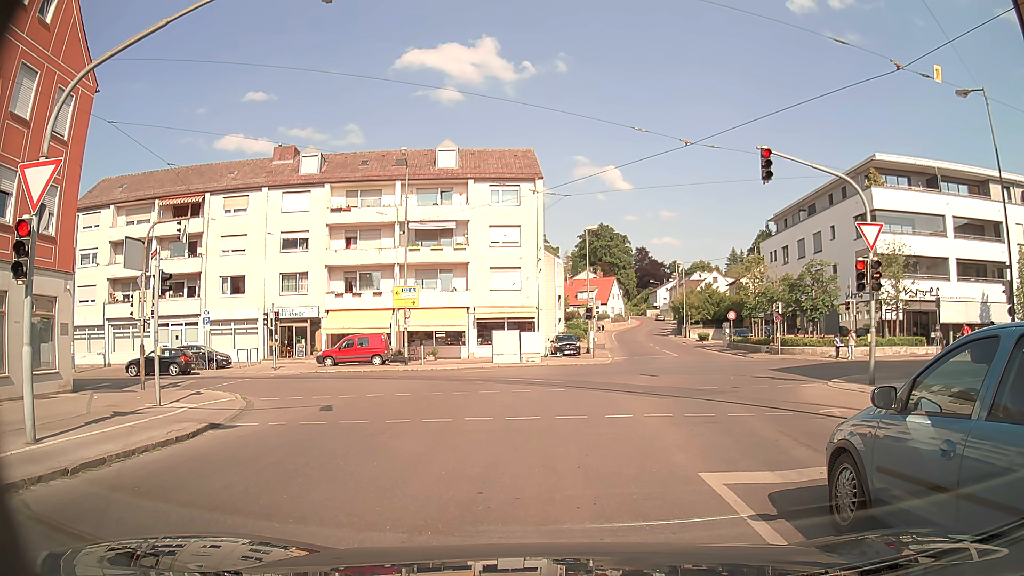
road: tertiary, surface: asphalt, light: Day
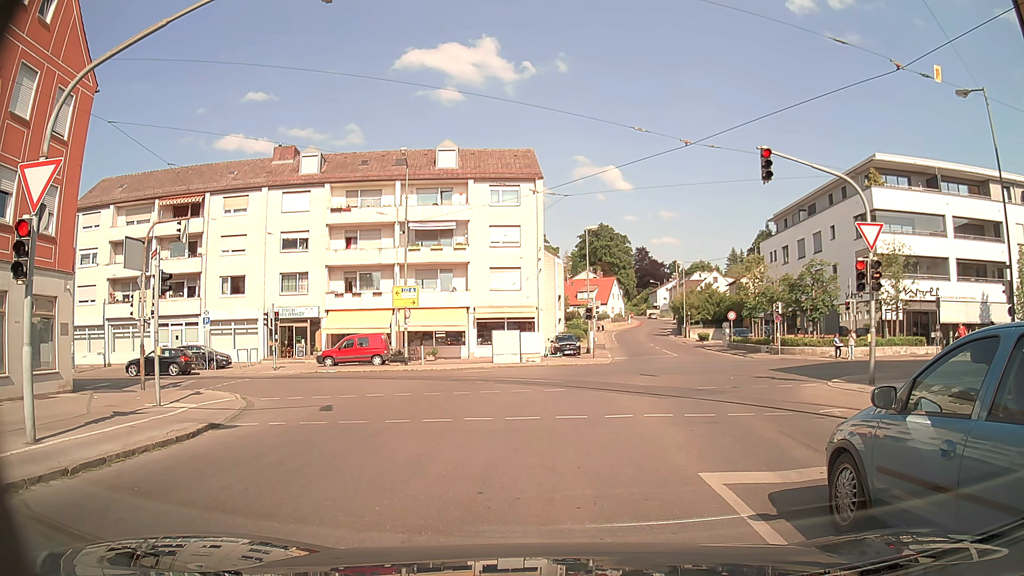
(0.0, 0.0) m; 0°
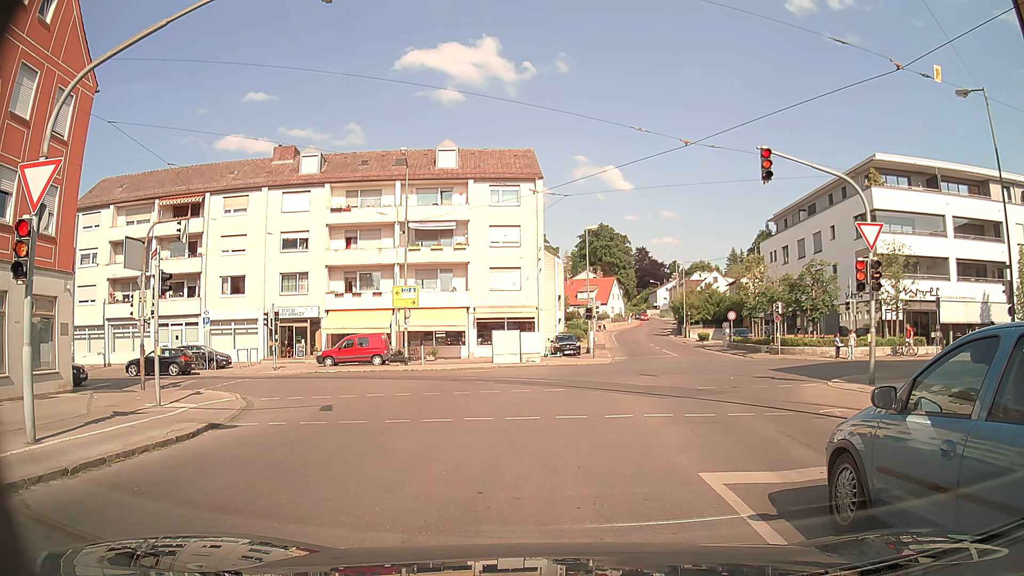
(0.0, 0.0) m; 0°
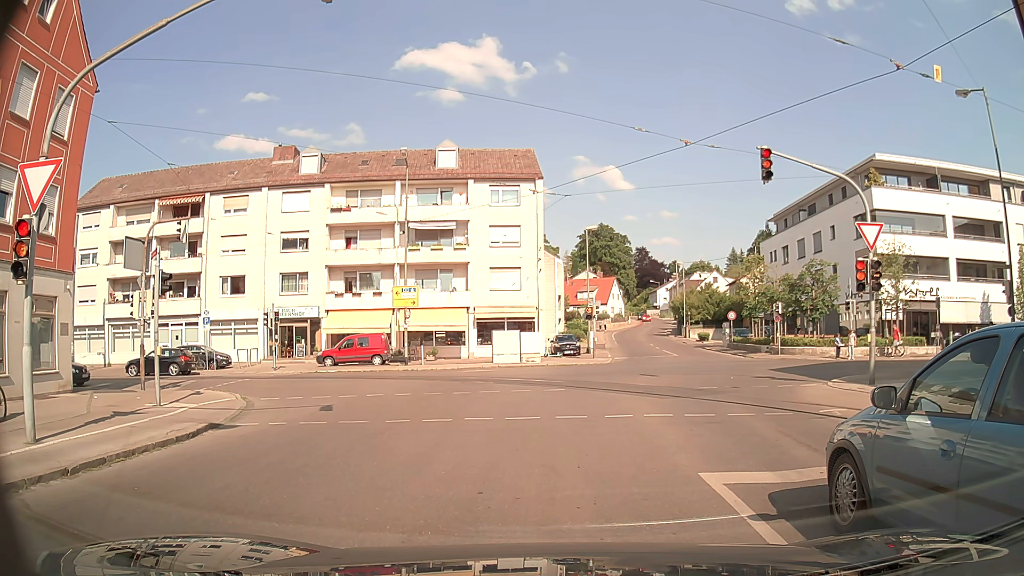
(0.0, 0.0) m; 0°
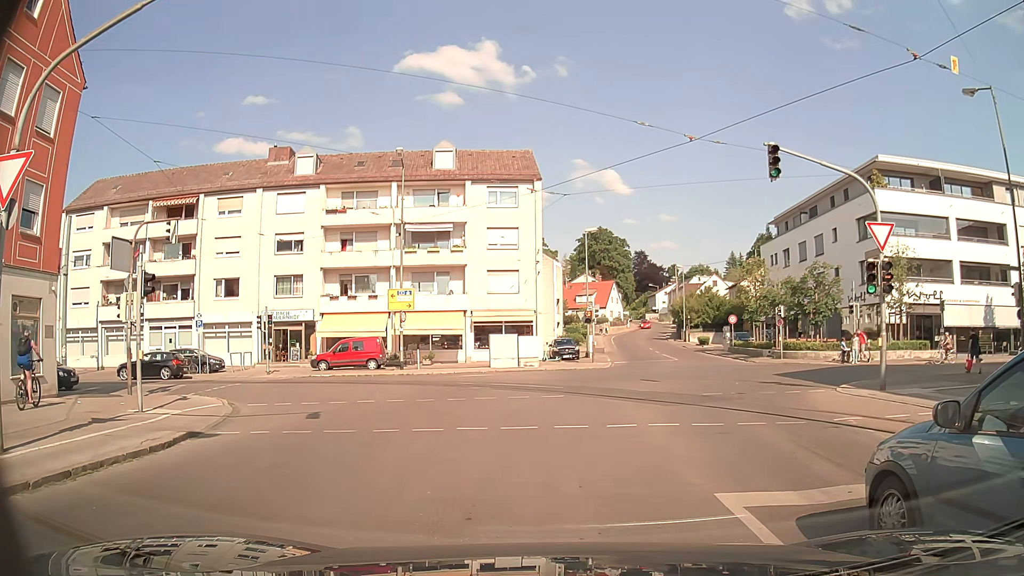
(0.0, +0.7) m; +1°
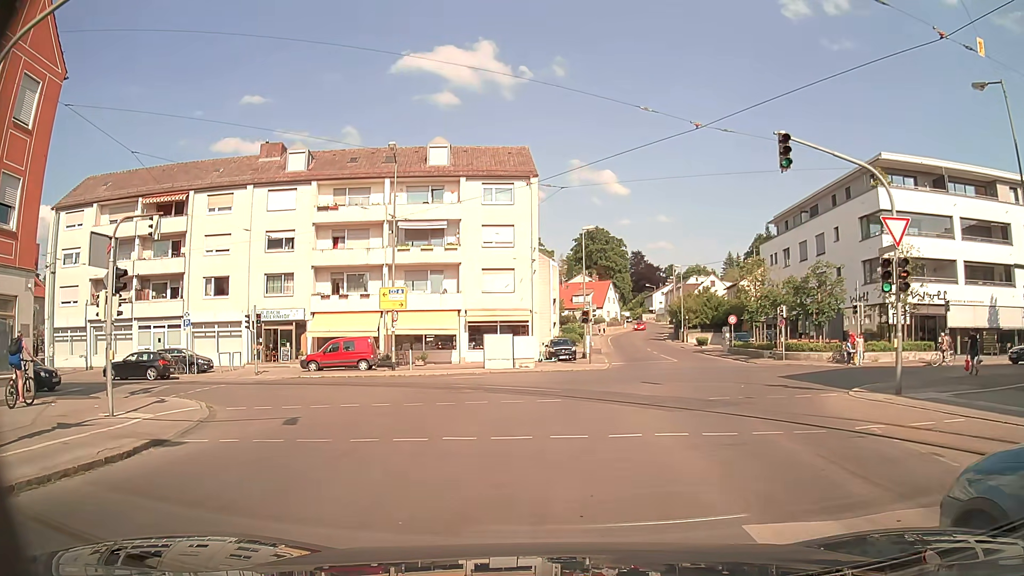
(0.0, +1.1) m; -1°
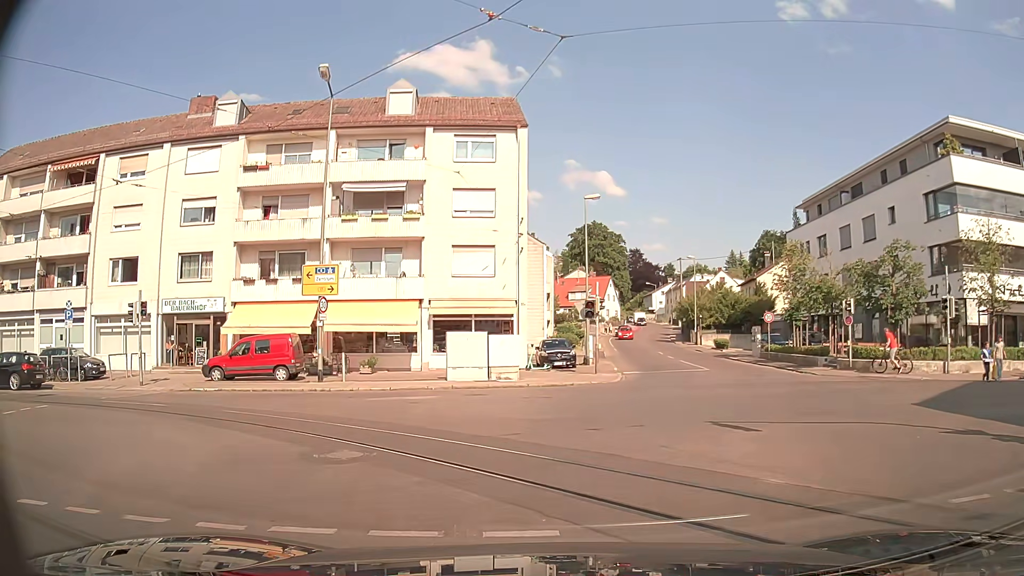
(+0.4, +10.4) m; +1°
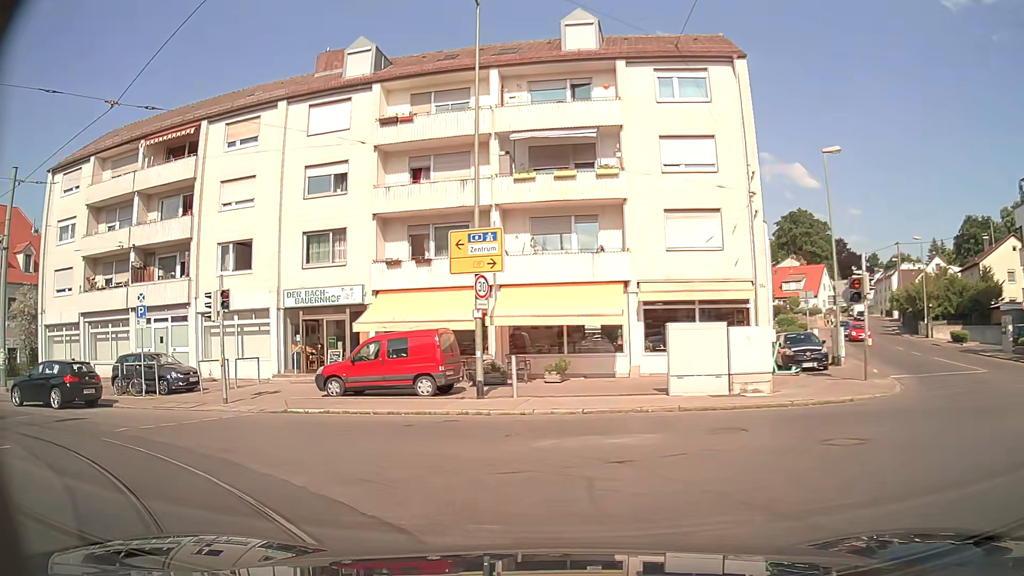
(-0.8, +7.8) m; -13°
(-4, +9) (-13, +13) (-23, +15) (-33, +15) (-43, +16) (-53, +16) (-63, +15) (-73, +15) (-83, +15) (-93, +15) m
